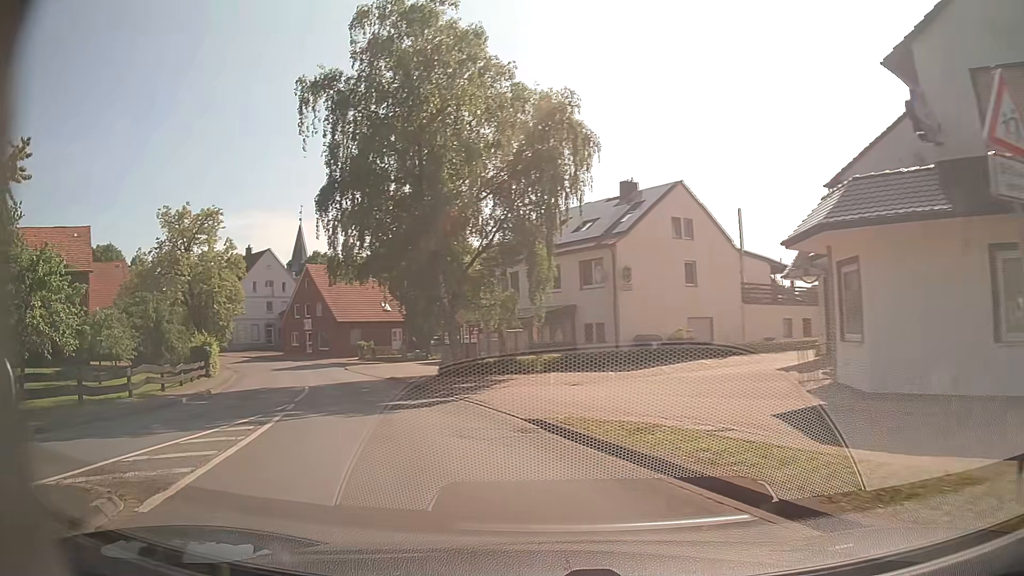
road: secondary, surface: asphalt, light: Day
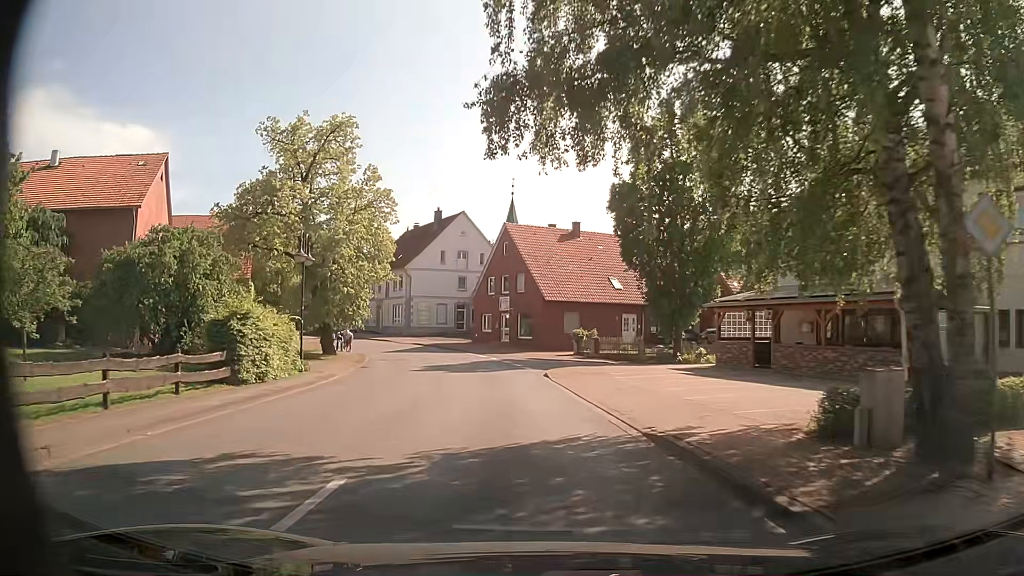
(-4.6, +19.1) m; -18°
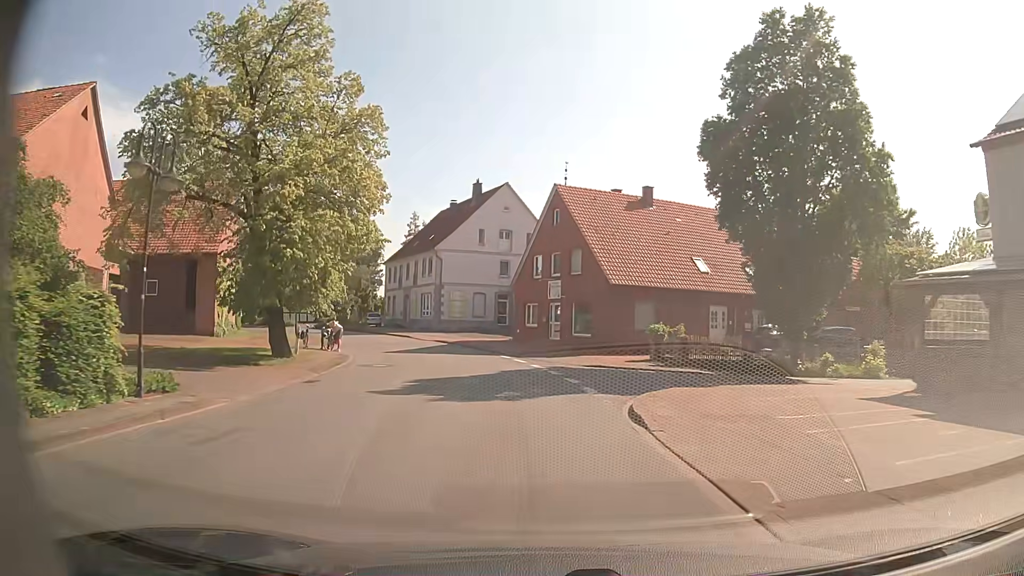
(-0.5, +12.6) m; -4°
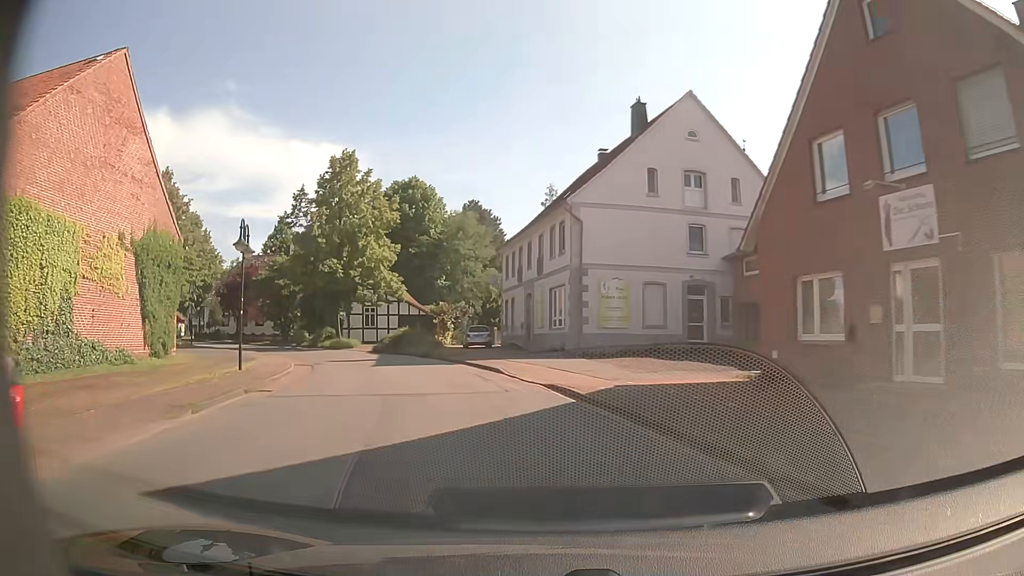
(-2.8, +27.5) m; -13°
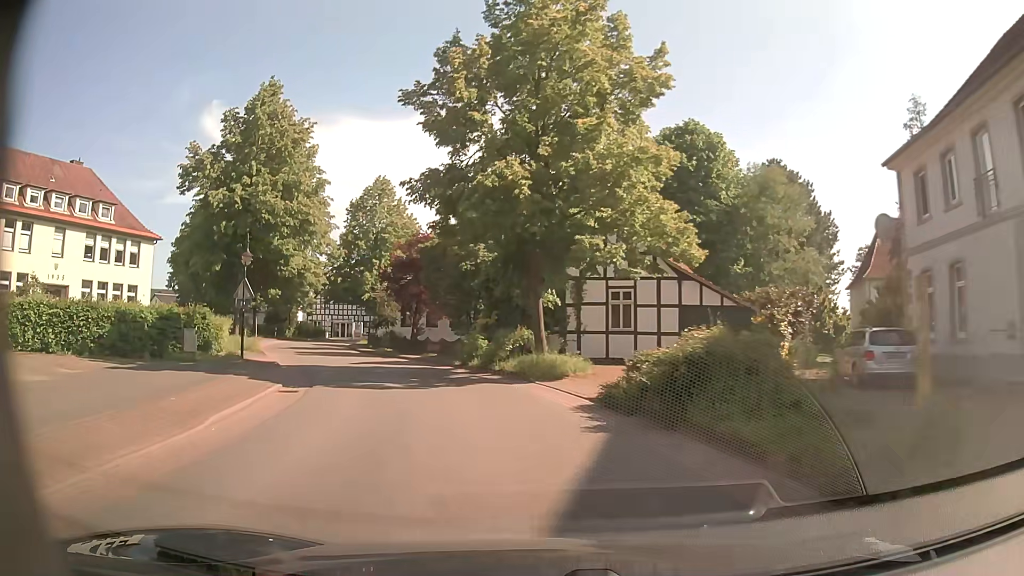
(-5.5, +26.8) m; -24°
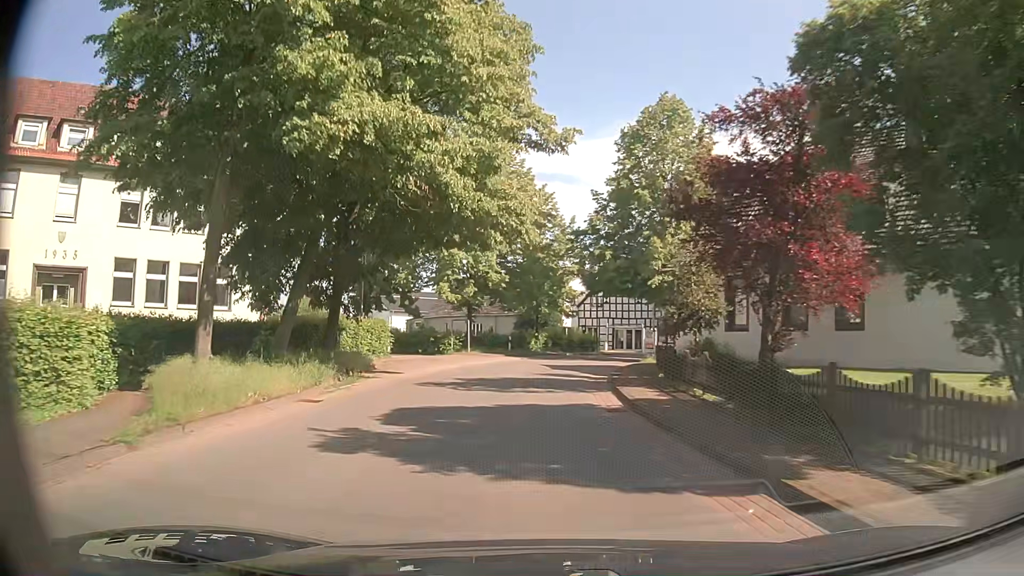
(-5.9, +27.0) m; -26°
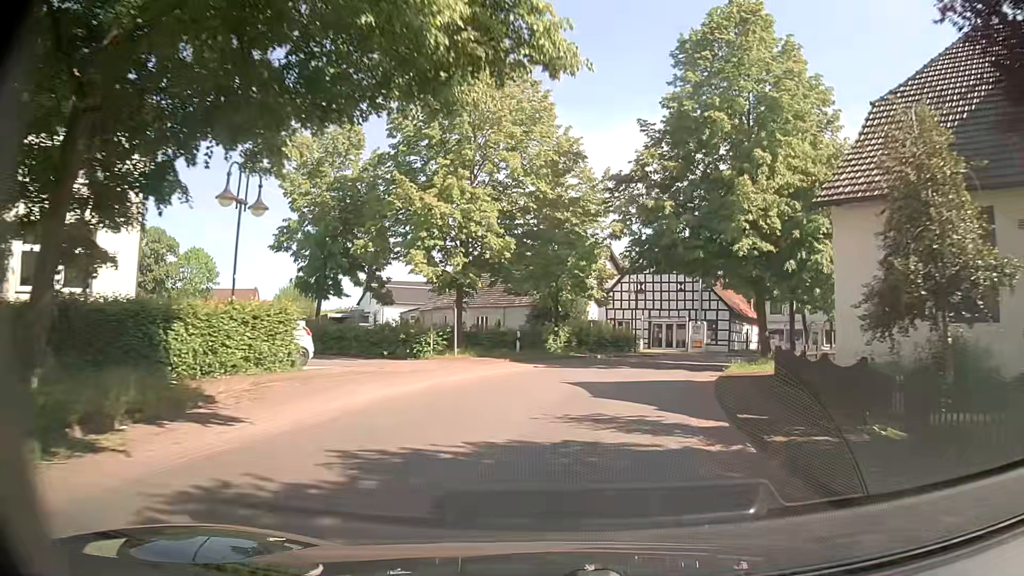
(-0.4, +13.6) m; -2°
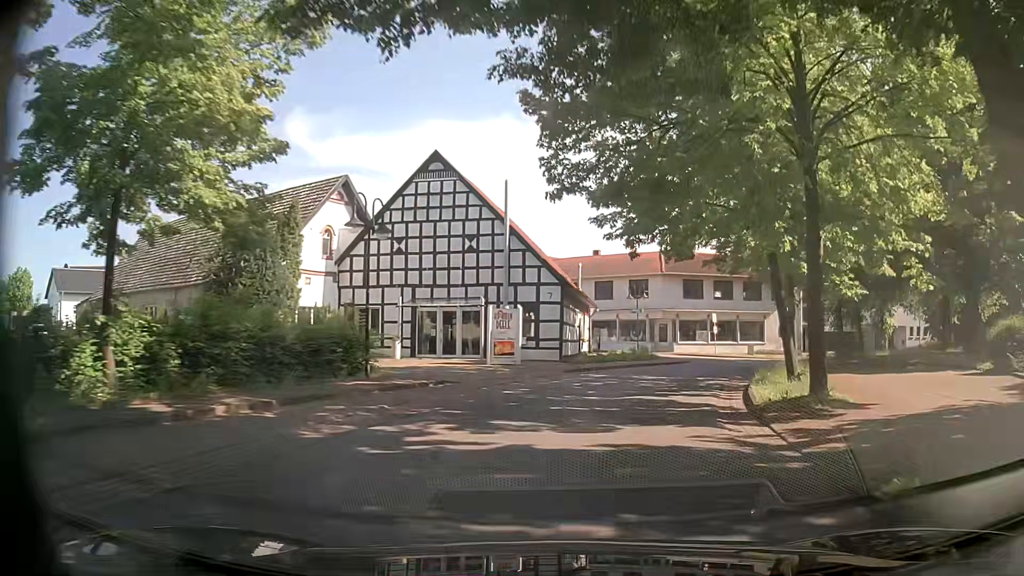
(+3.9, +24.9) m; +19°
(+1, +10) (+3, +20) (+7, +29) (+12, +38) (+18, +45) (+26, +51) (+36, +54) (+45, +56) (+55, +56) (+65, +54) m
